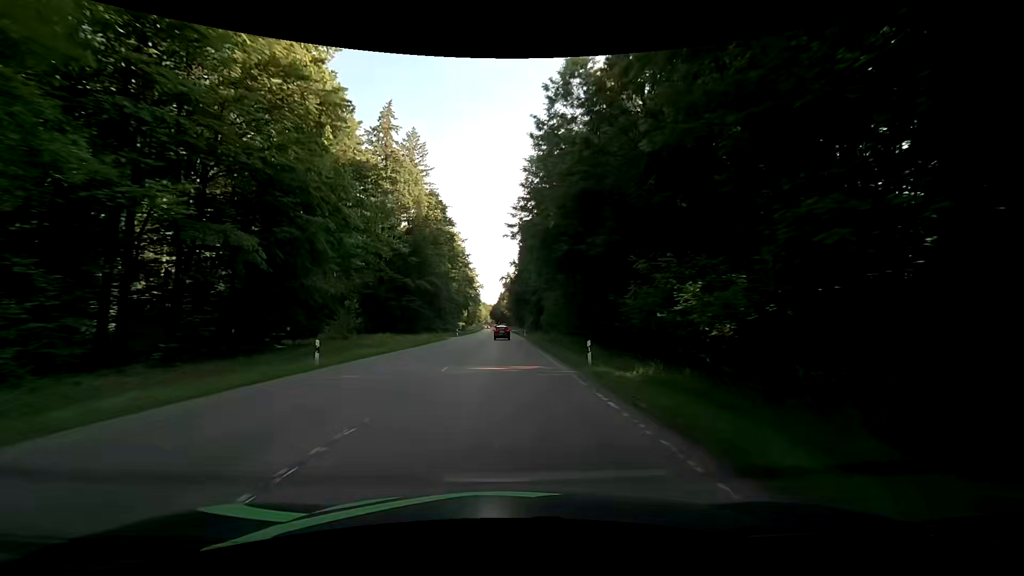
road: secondary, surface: asphalt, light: Day
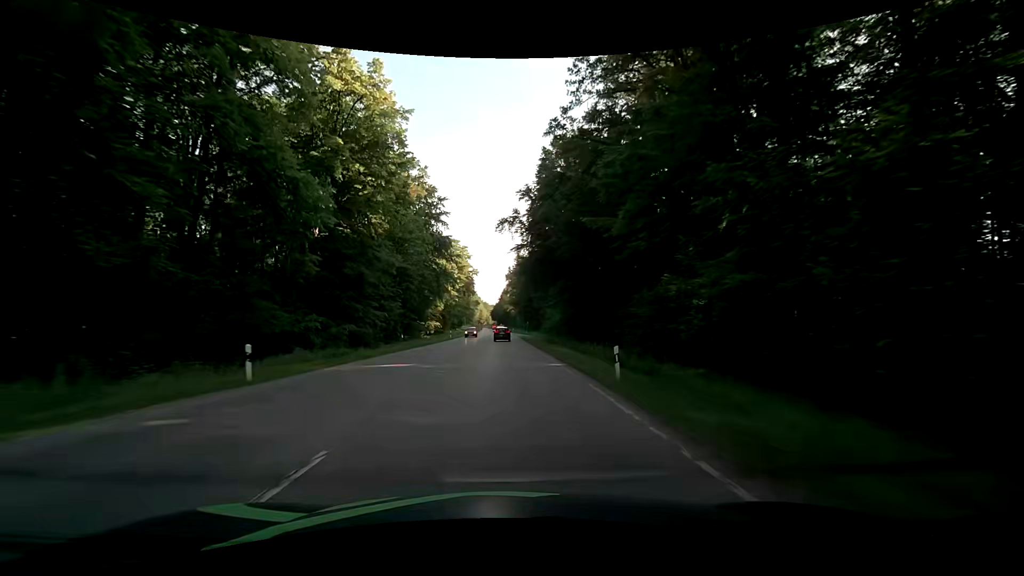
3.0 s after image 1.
(-0.4, +62.0) m; 0°
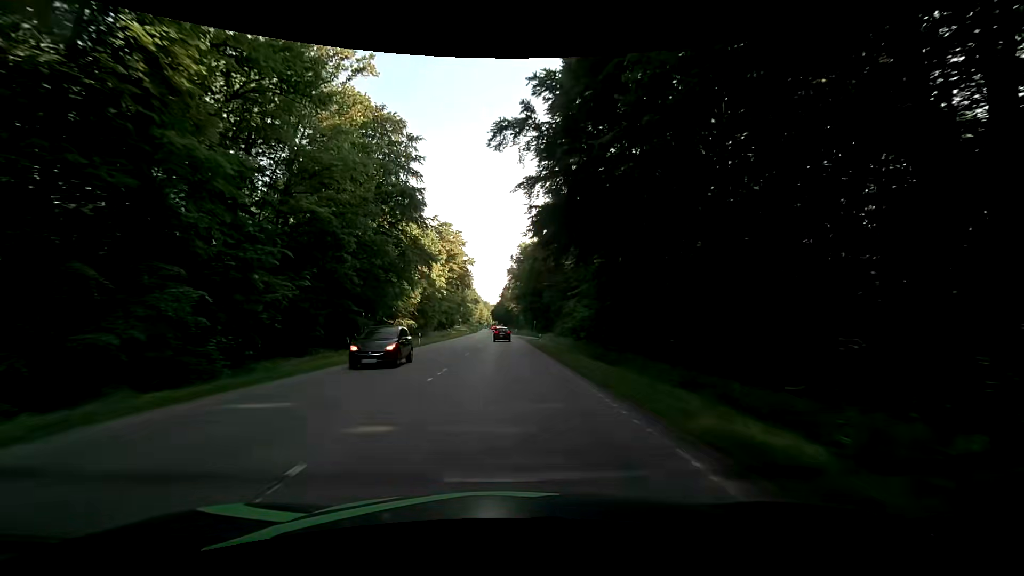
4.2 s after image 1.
(-0.1, +24.9) m; 0°
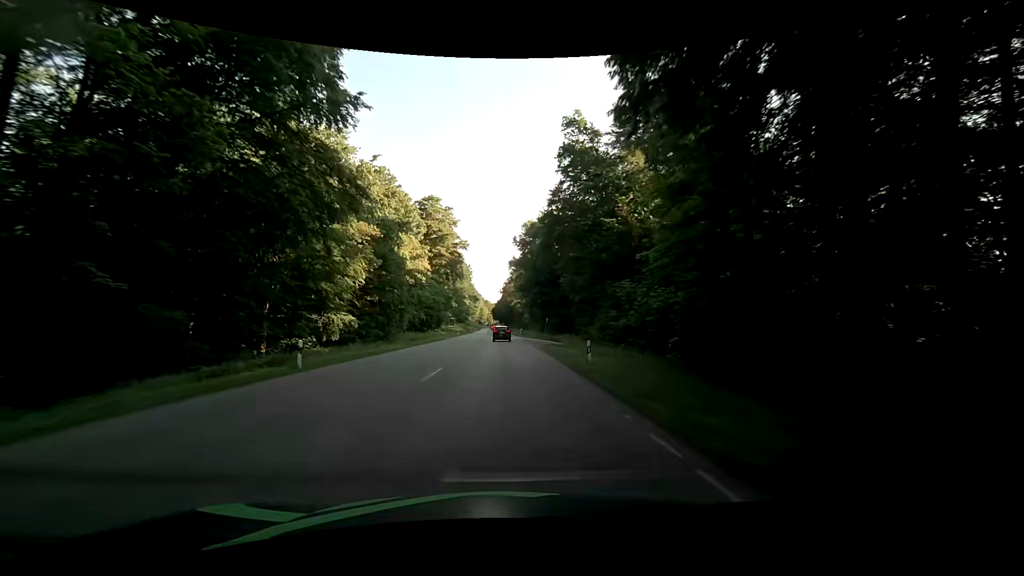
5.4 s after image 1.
(-0.1, +24.9) m; 0°
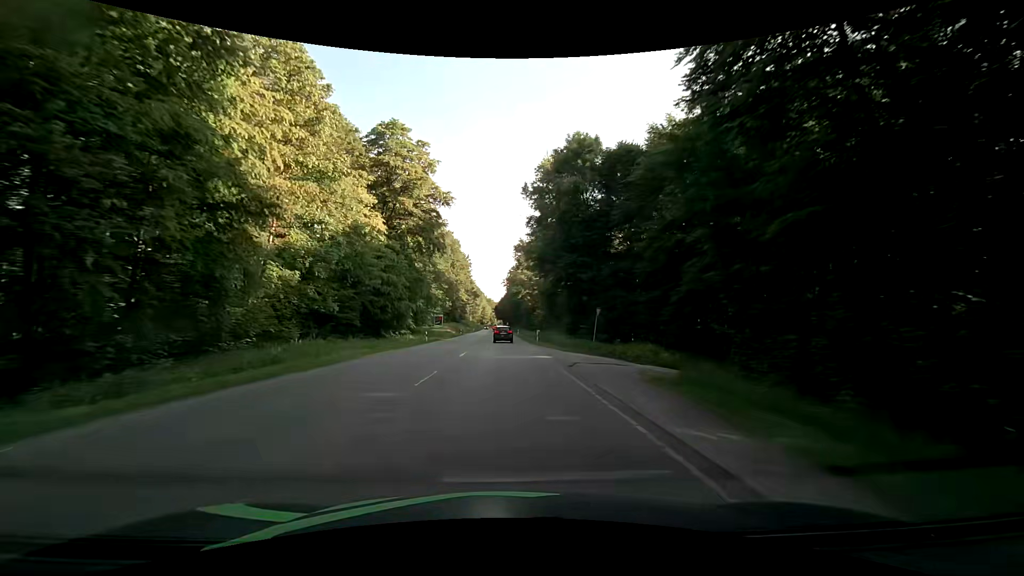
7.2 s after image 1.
(-0.1, +36.8) m; -1°
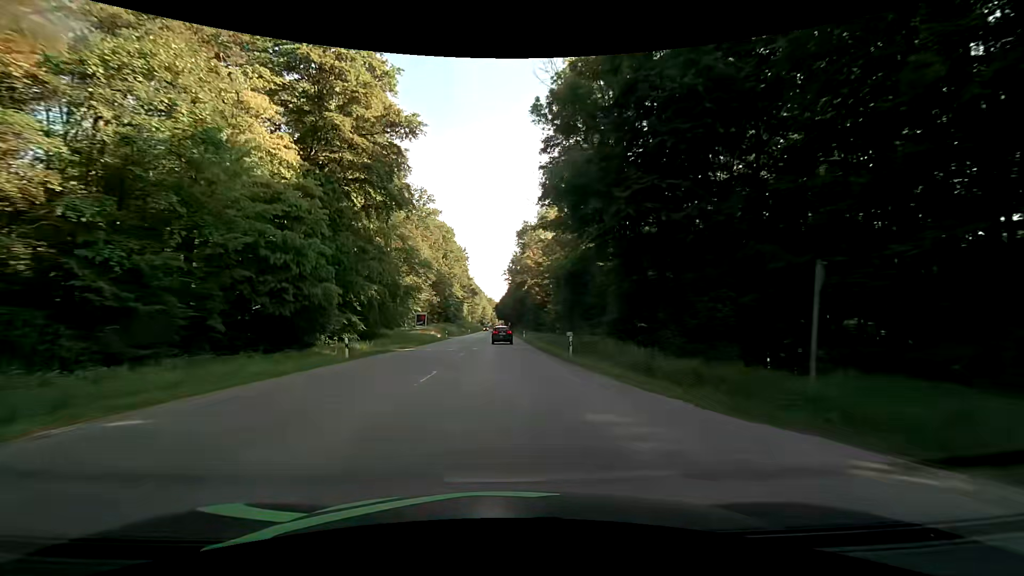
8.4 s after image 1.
(+0.1, +23.8) m; 0°
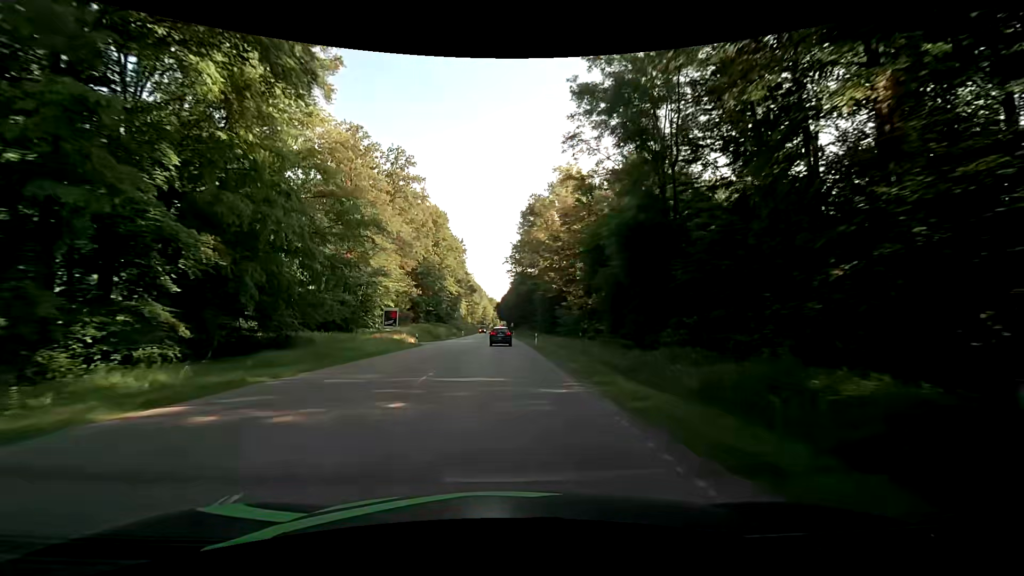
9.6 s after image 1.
(-0.1, +23.2) m; -1°
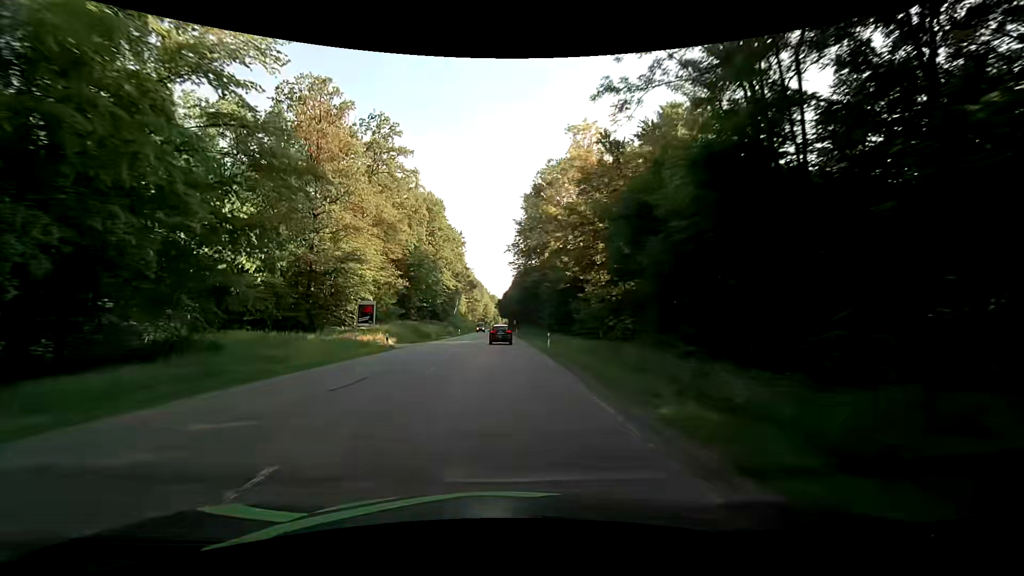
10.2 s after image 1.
(+0.1, +11.3) m; 0°
(0, +10) (0, +20) (0, +30) (0, +40) (0, +50) (0, +60) (-1, +70) (-1, +80) (-1, +90) (-1, +100) m
